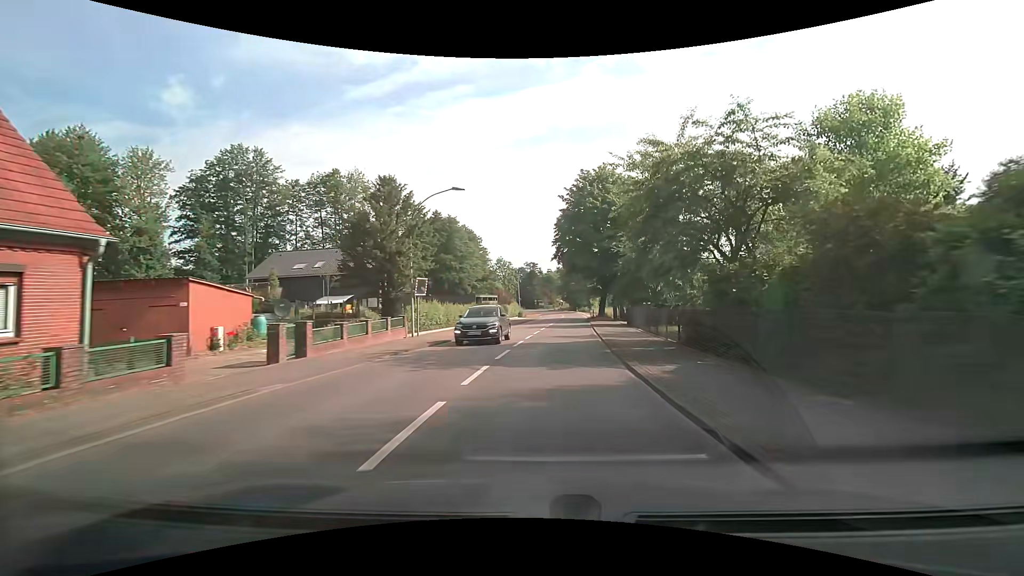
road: secondary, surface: asphalt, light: Day
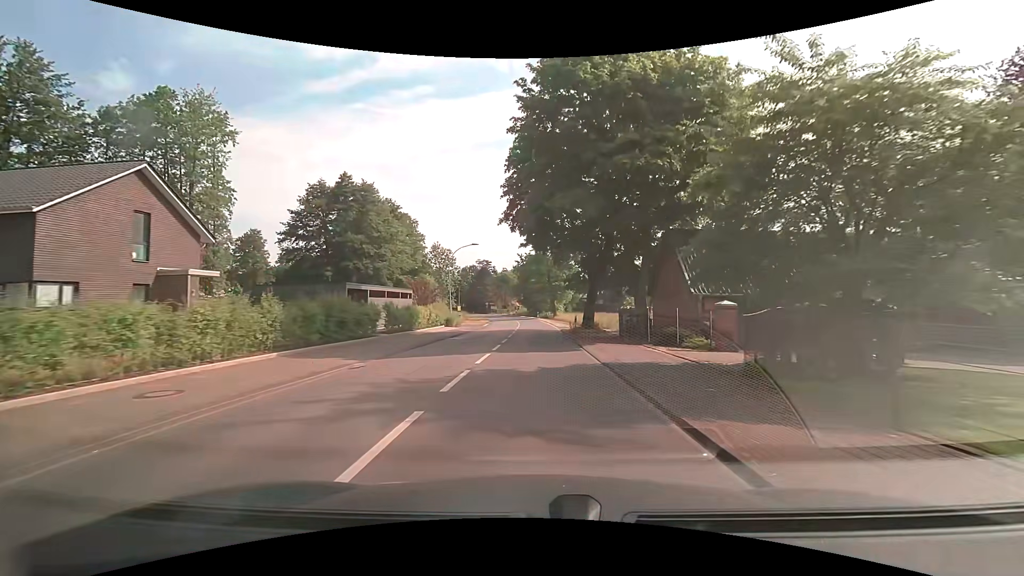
(+1.6, +28.0) m; +5°
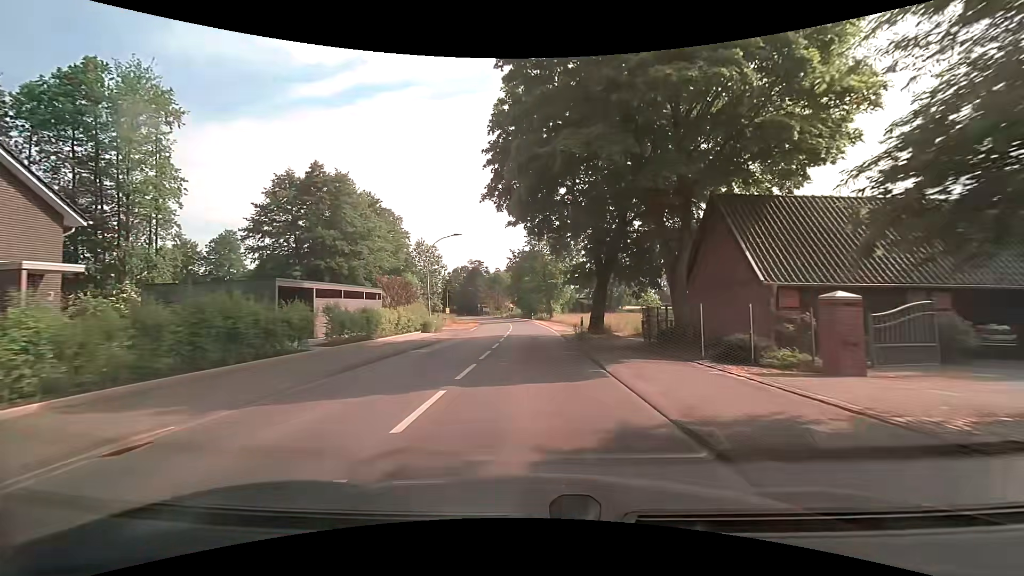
(0.0, +7.2) m; +1°
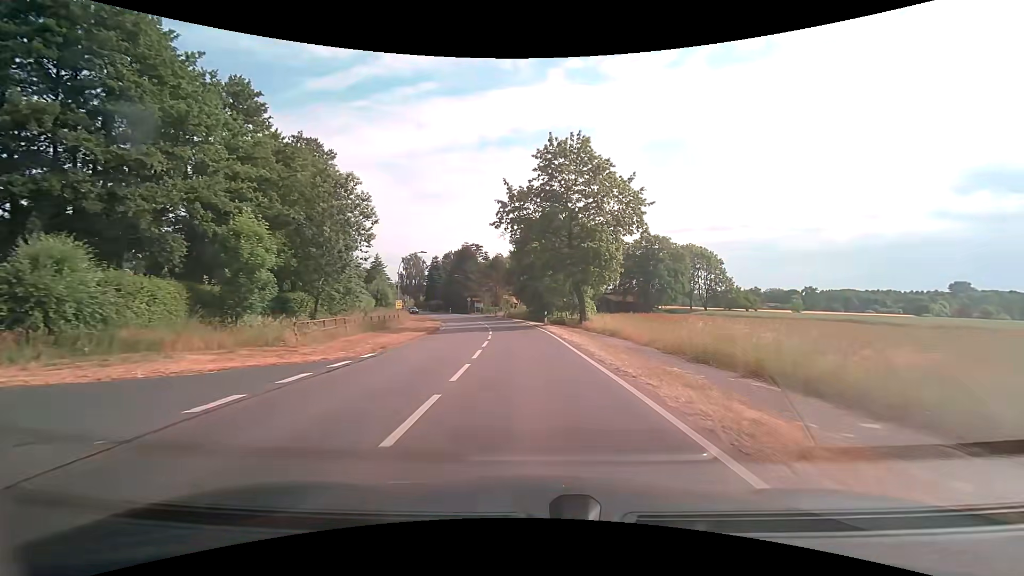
(-0.7, +37.6) m; -2°
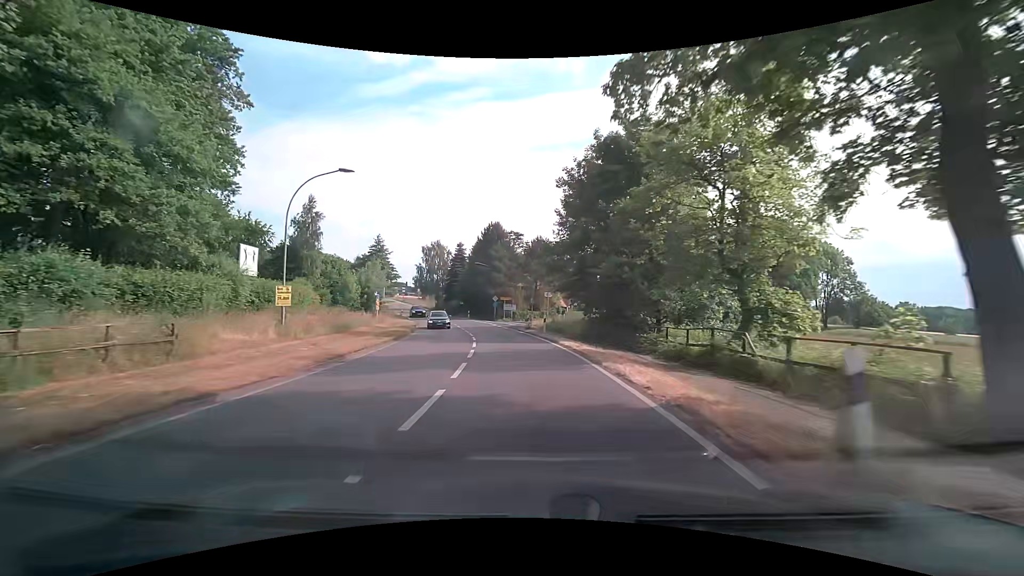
(-0.8, +31.6) m; -5°
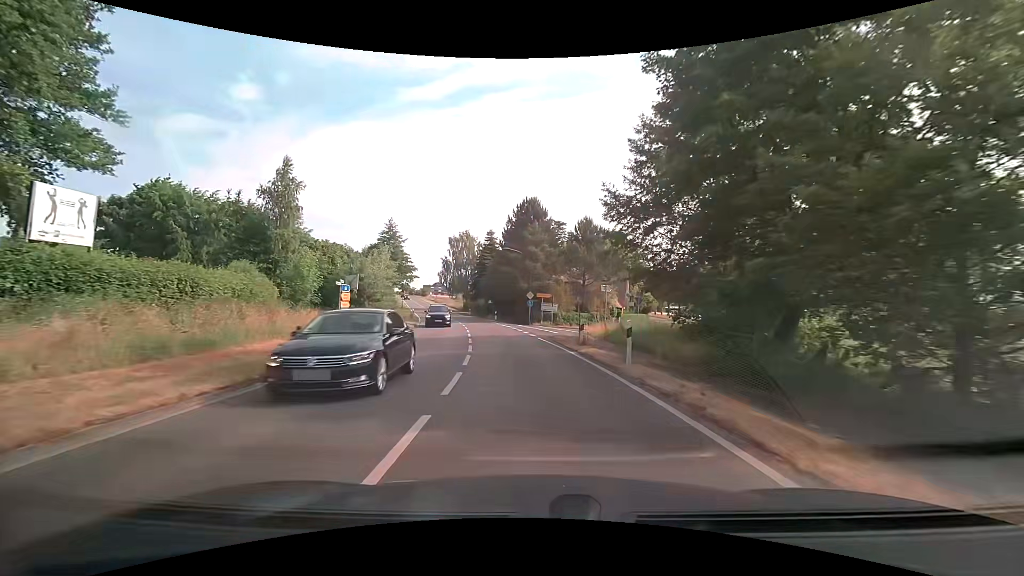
(-0.7, +16.2) m; -4°
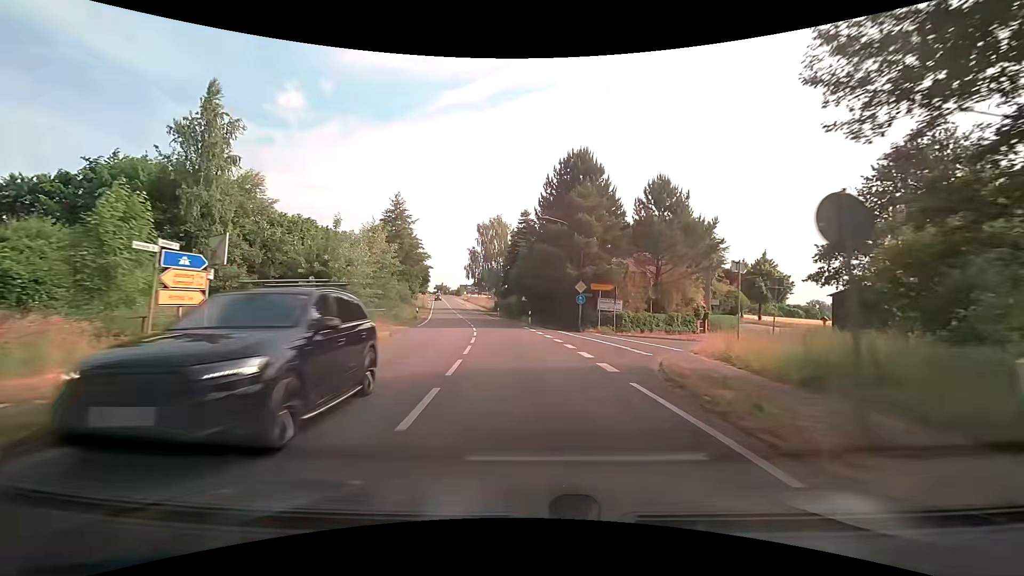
(-0.8, +16.4) m; -5°
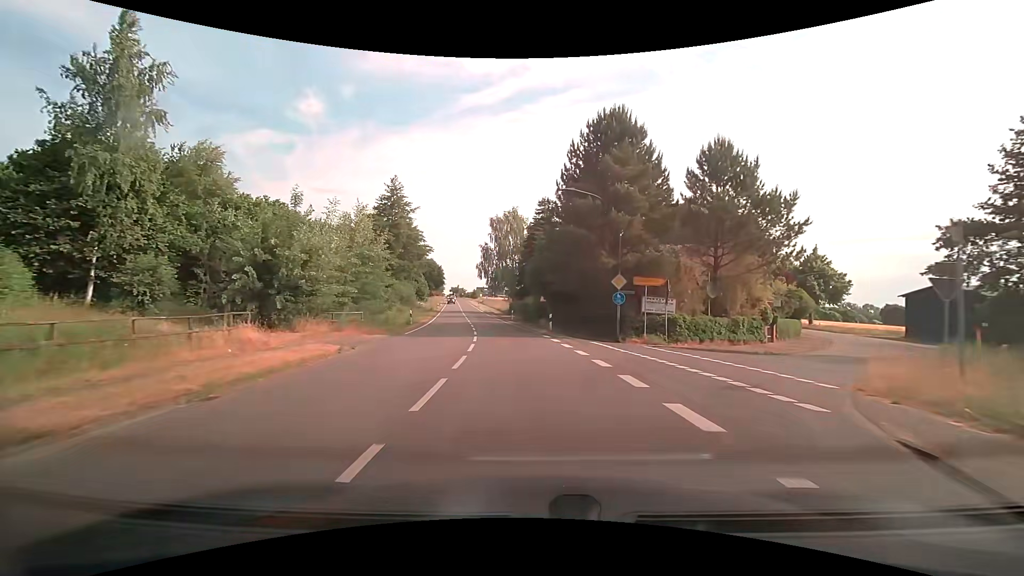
(-0.1, +8.3) m; -2°
(0, +10) (-1, +20) (-2, +30) (-3, +40) (-5, +50) (-6, +60) (-8, +69) (-9, +79) (-11, +89) (-12, +99) m
